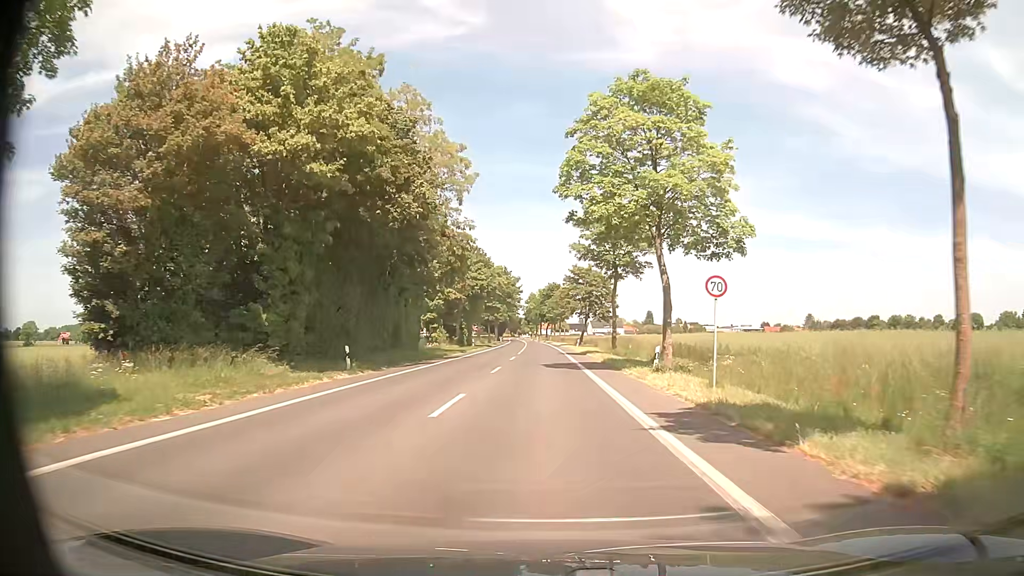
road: tertiary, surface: asphalt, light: Day
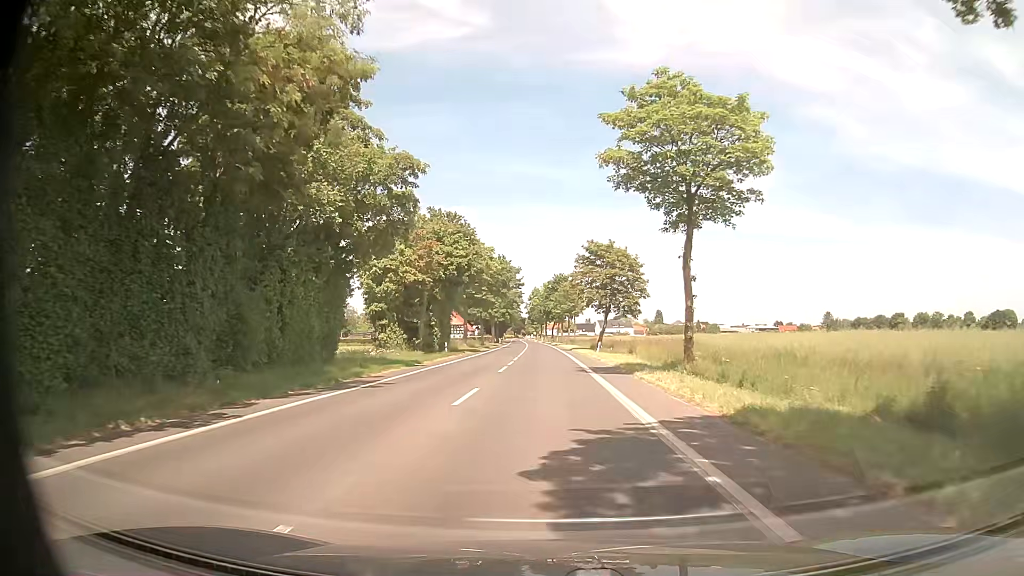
(0.0, +23.7) m; 0°
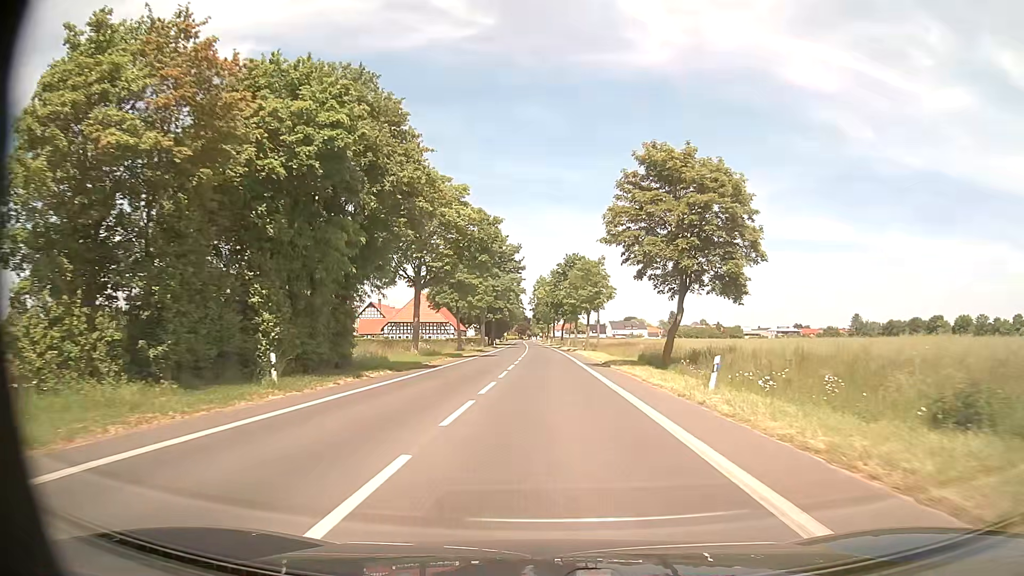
(-0.1, +34.8) m; 0°
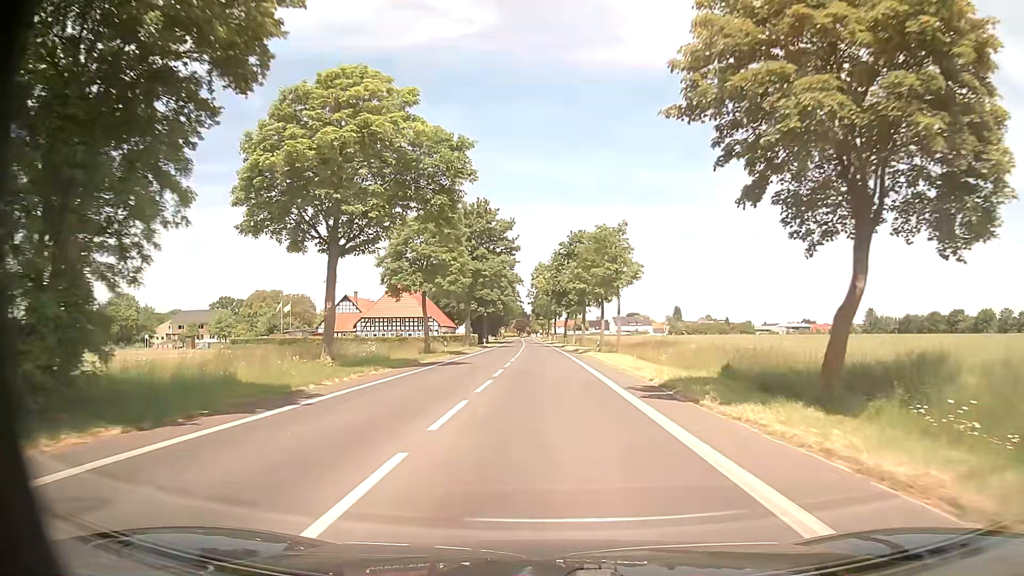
(0.0, +19.3) m; 0°
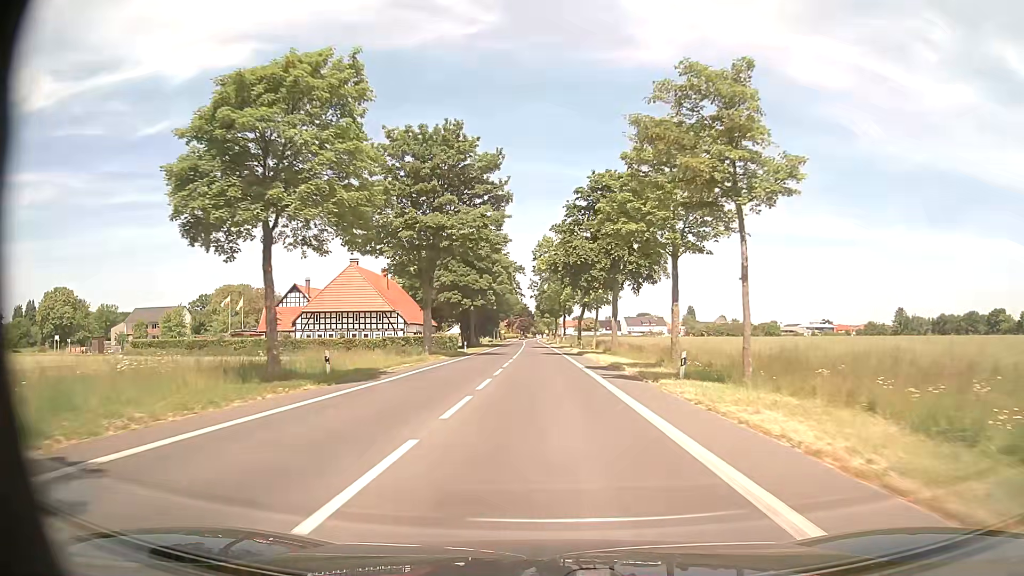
(-0.3, +30.2) m; -1°
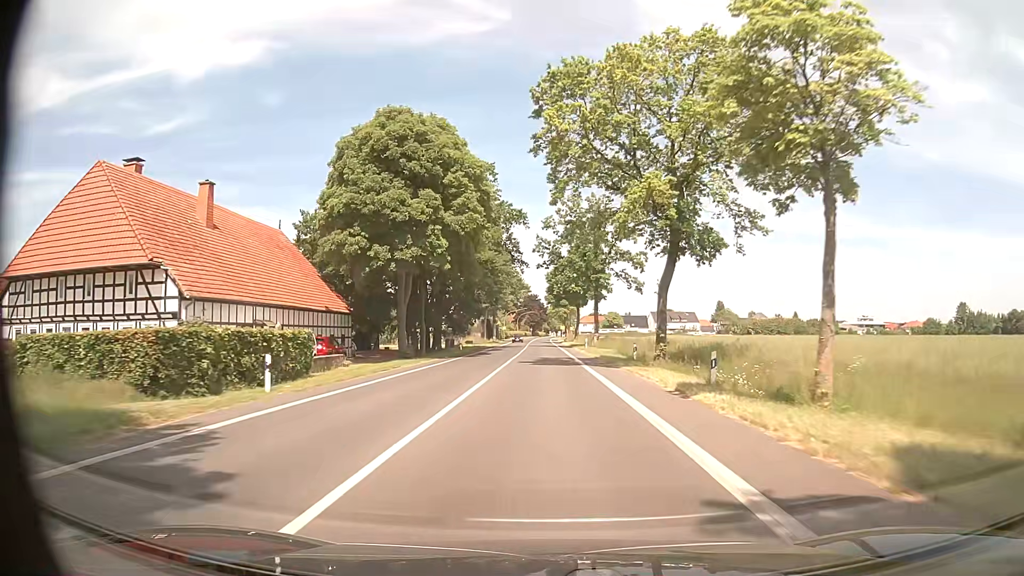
(-0.5, +52.0) m; -1°
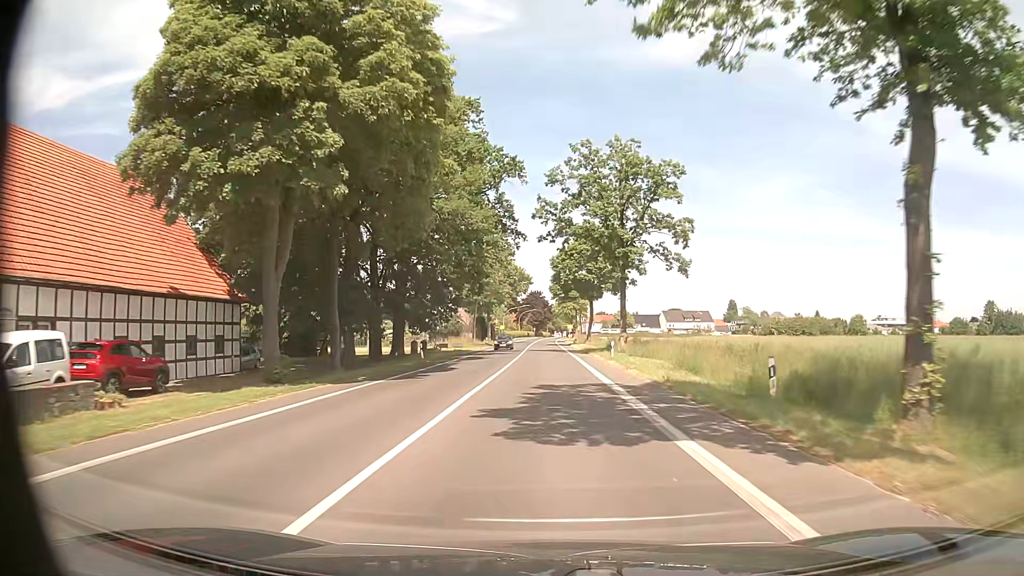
(-0.1, +21.1) m; 0°
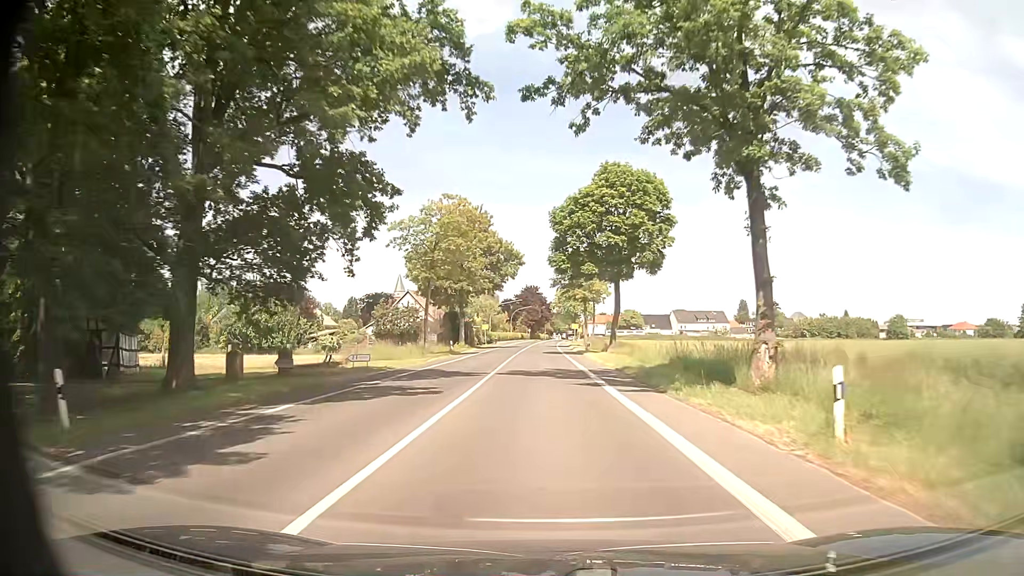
(+0.1, +31.9) m; 0°
(0, +10) (0, +20) (0, +30) (0, +40) (0, +50) (0, +60) (0, +70) (0, +80) (0, +90) (0, +100) m
